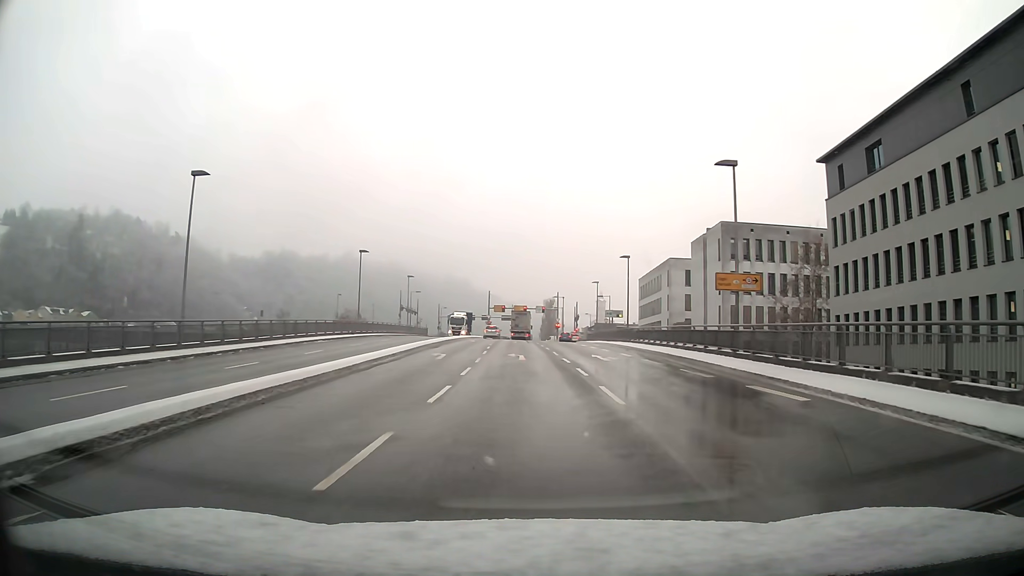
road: primary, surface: asphalt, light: Day
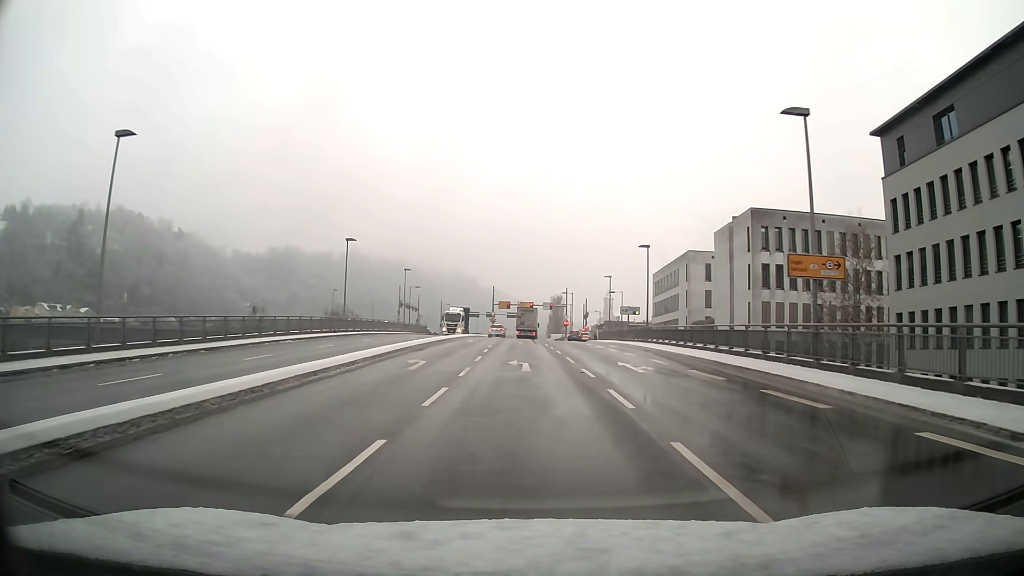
(0.0, +7.0) m; -1°
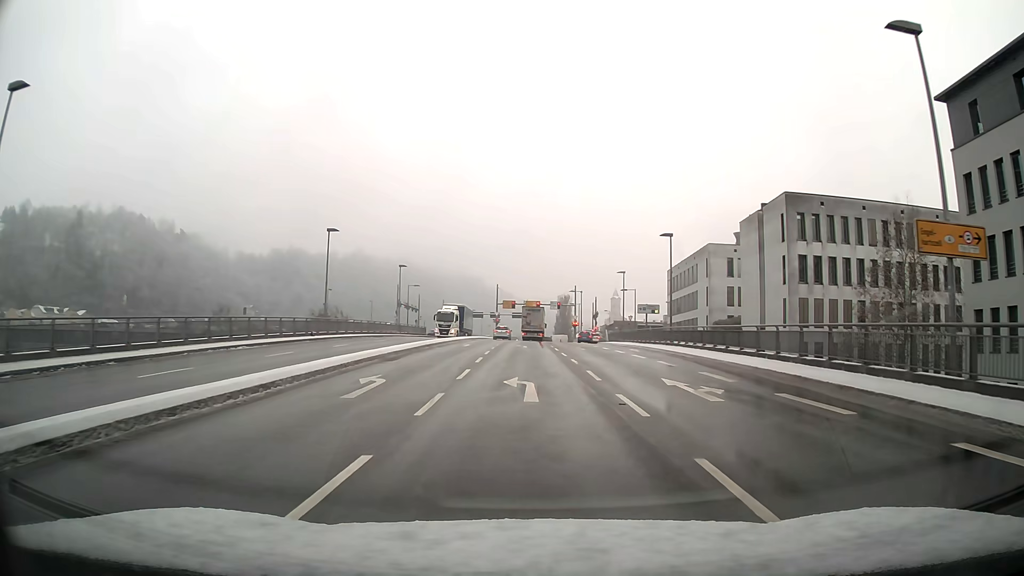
(0.0, +6.9) m; -1°
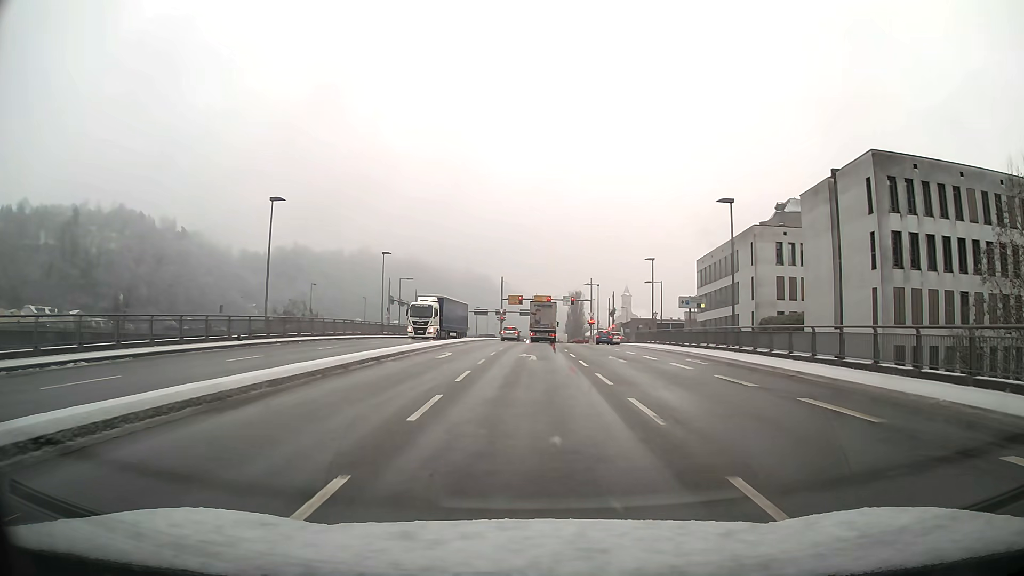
(-0.1, +12.8) m; -1°
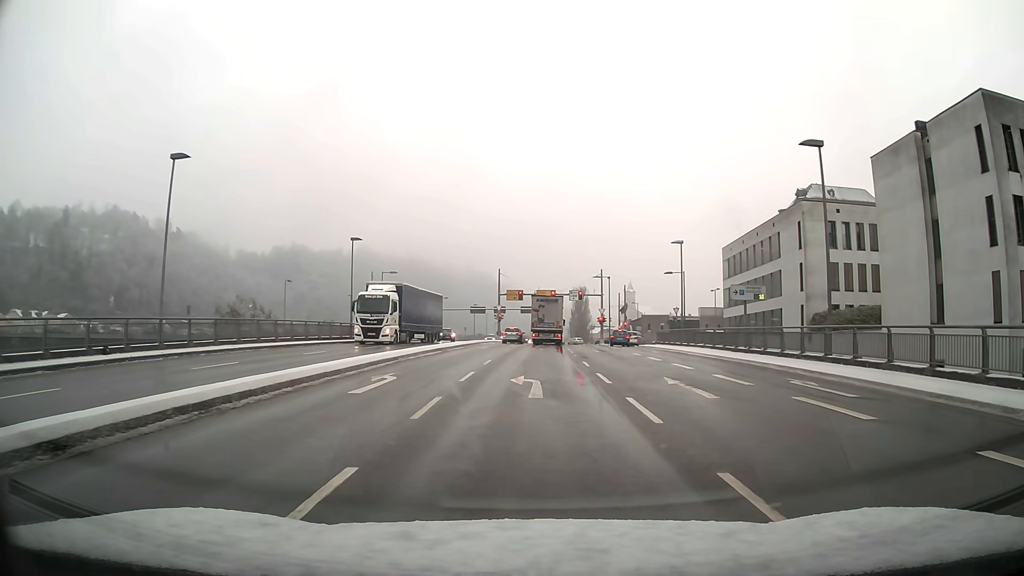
(0.0, +11.4) m; 0°
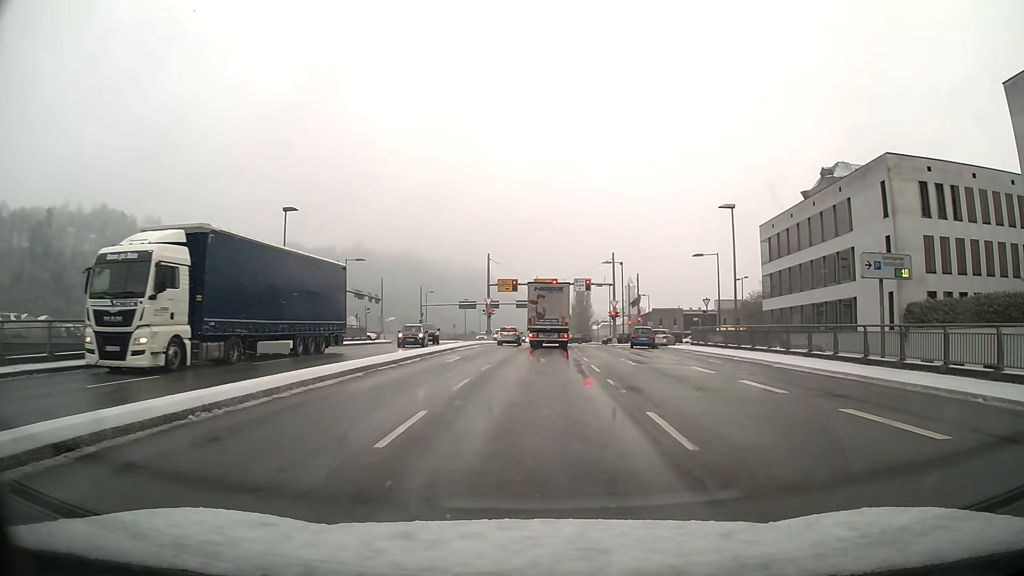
(0.0, +13.8) m; 0°
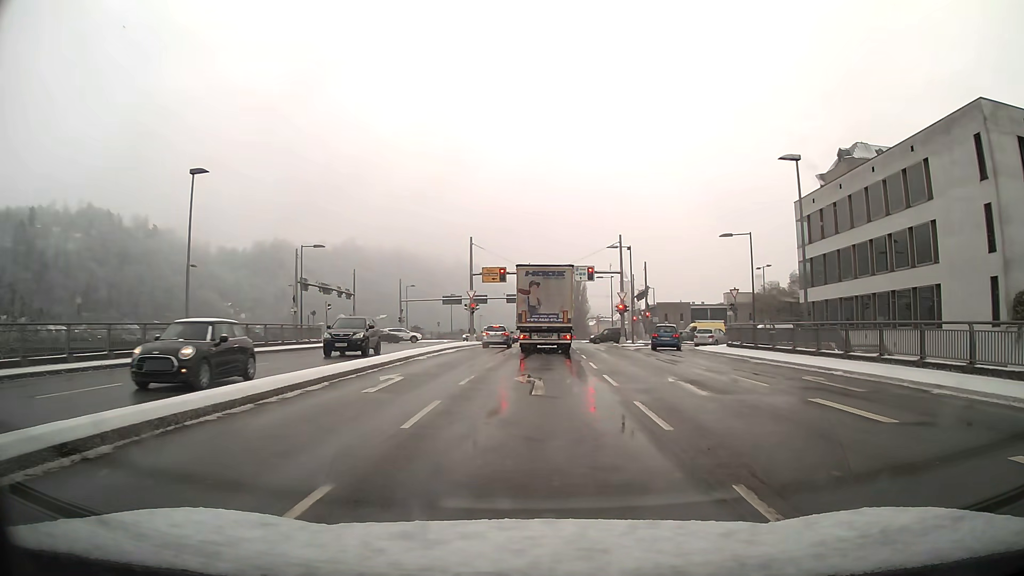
(0.0, +10.5) m; 0°
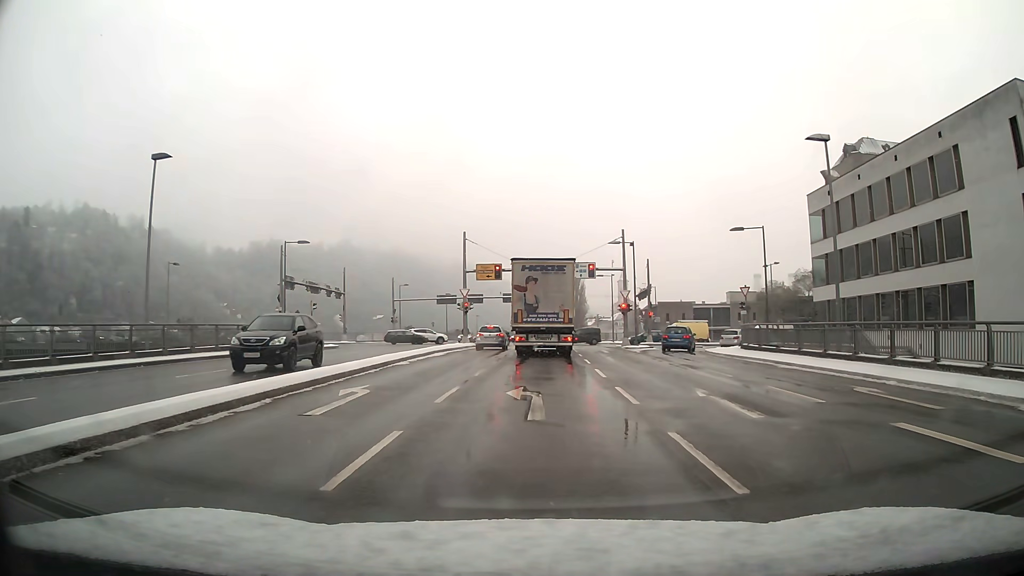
(0.0, +3.2) m; 0°
